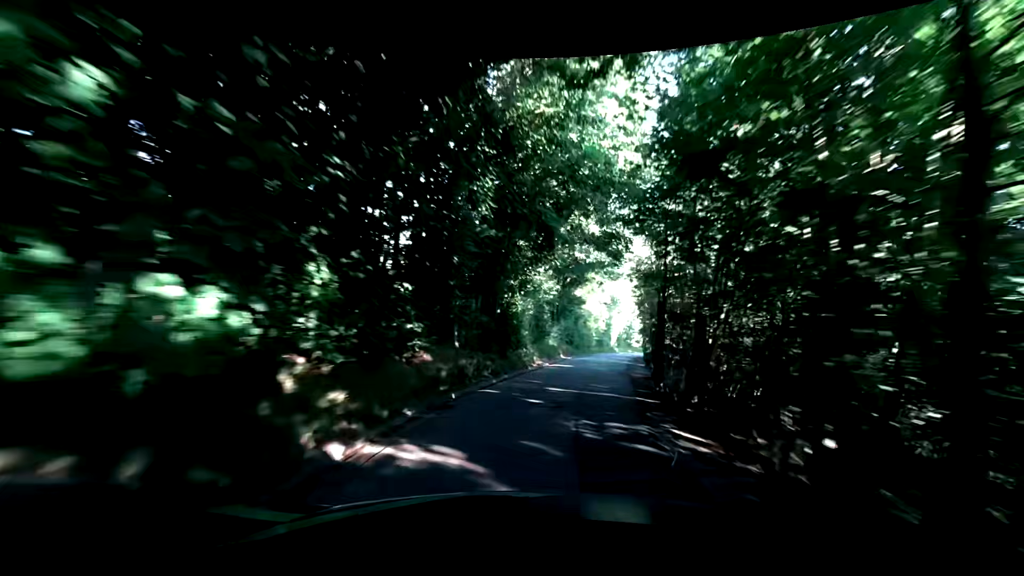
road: unclassified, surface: asphalt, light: Day
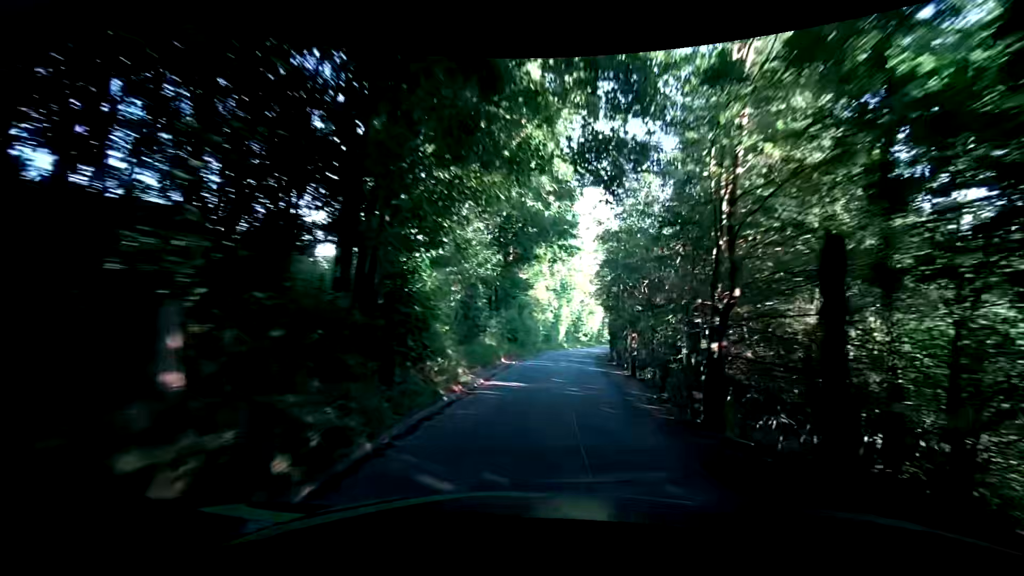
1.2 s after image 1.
(+0.5, +8.9) m; +6°
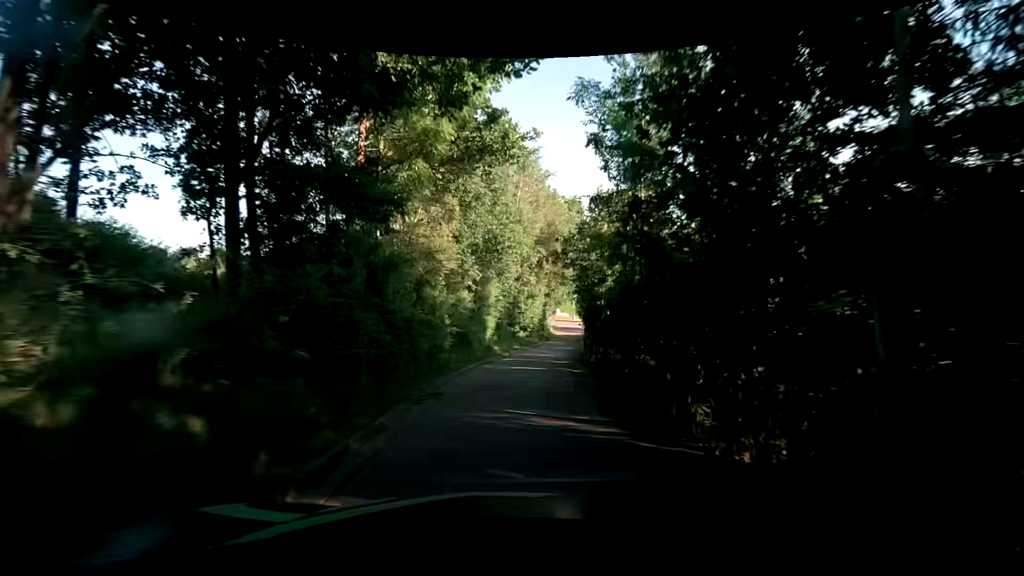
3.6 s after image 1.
(+1.8, +18.0) m; +10°
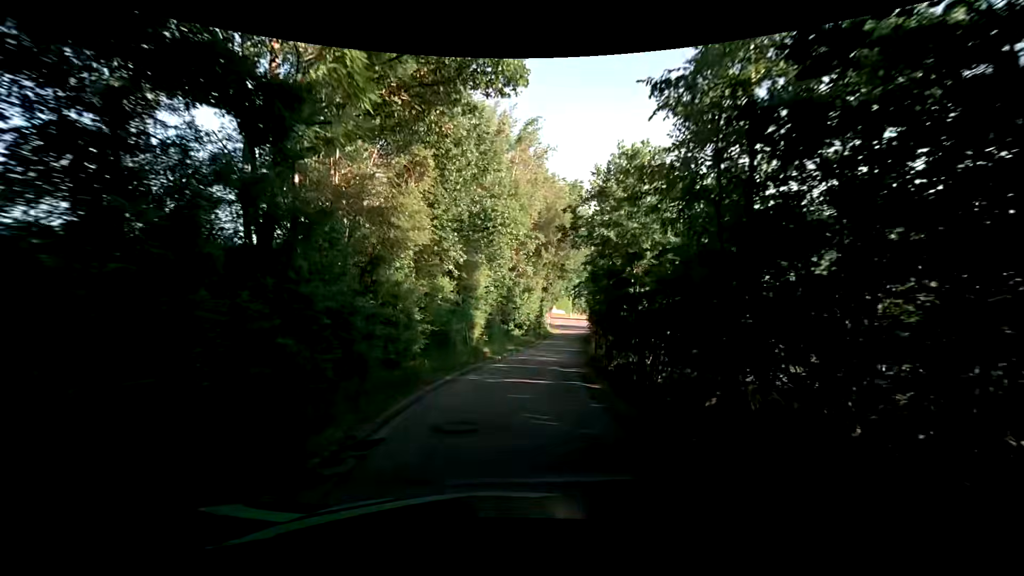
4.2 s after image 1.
(0.0, +4.5) m; +1°
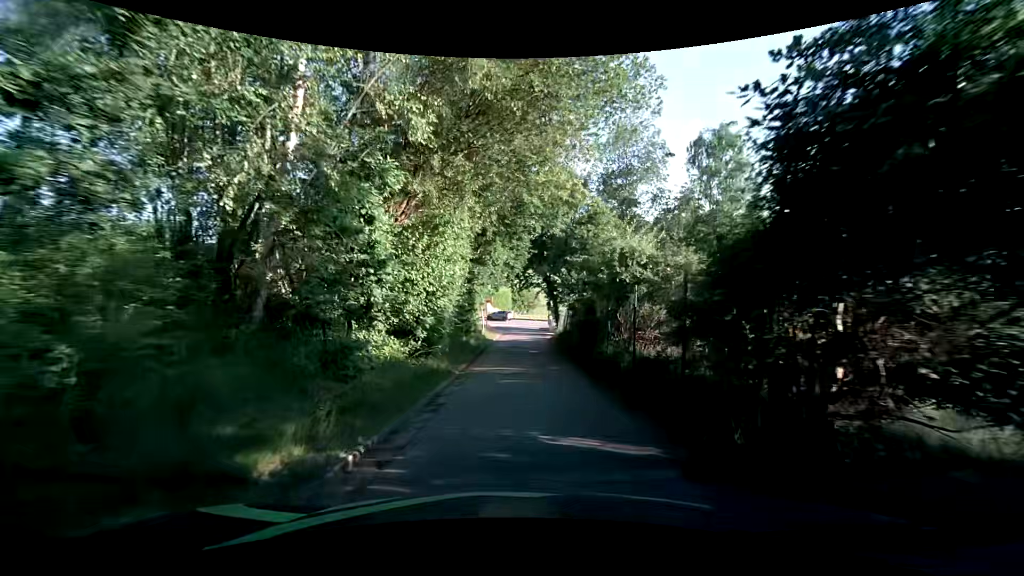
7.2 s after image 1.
(+1.2, +22.4) m; +7°
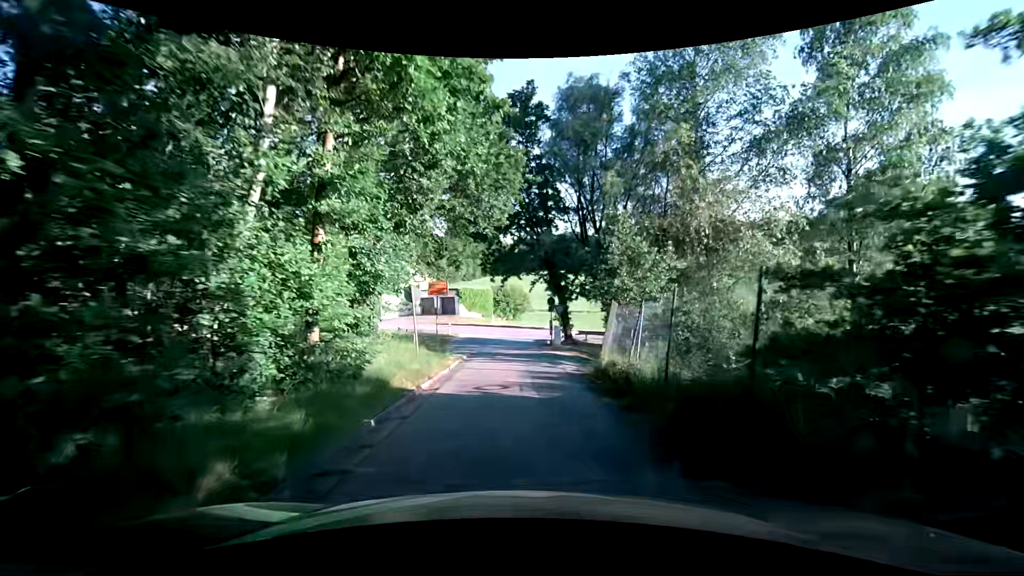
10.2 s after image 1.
(+0.4, +22.2) m; +3°
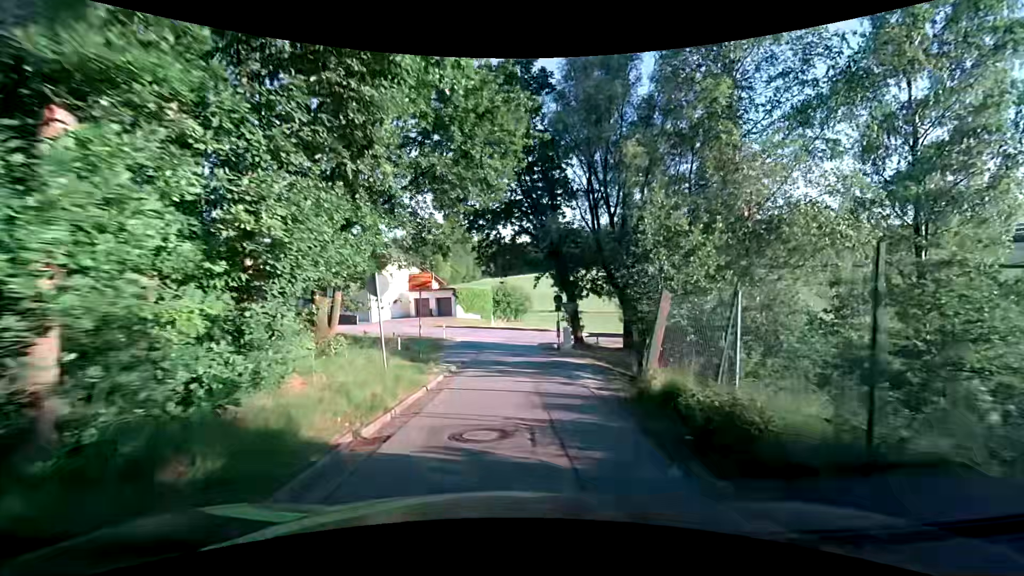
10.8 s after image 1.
(-0.1, +4.5) m; -2°
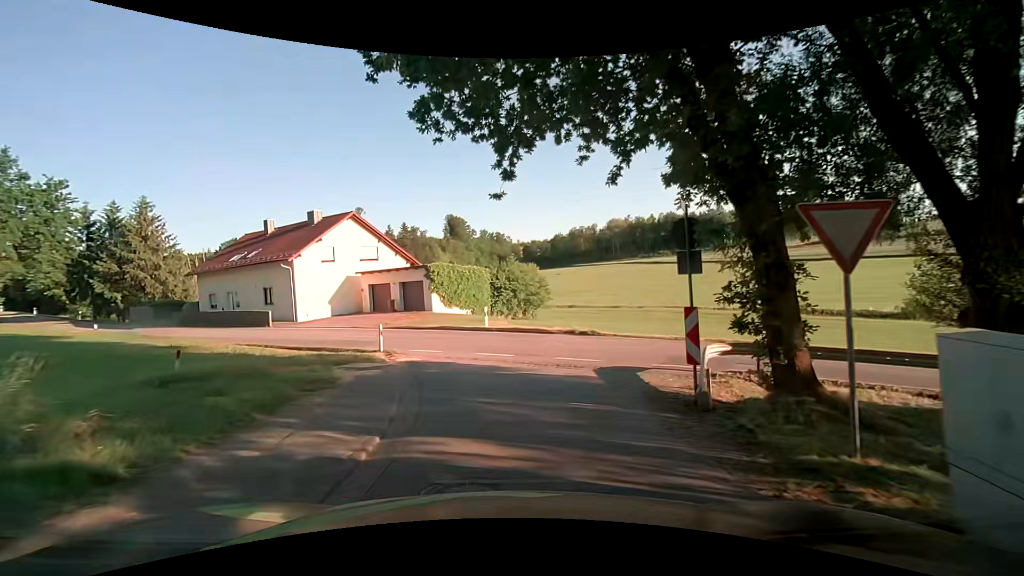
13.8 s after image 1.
(0.0, +21.1) m; -1°
